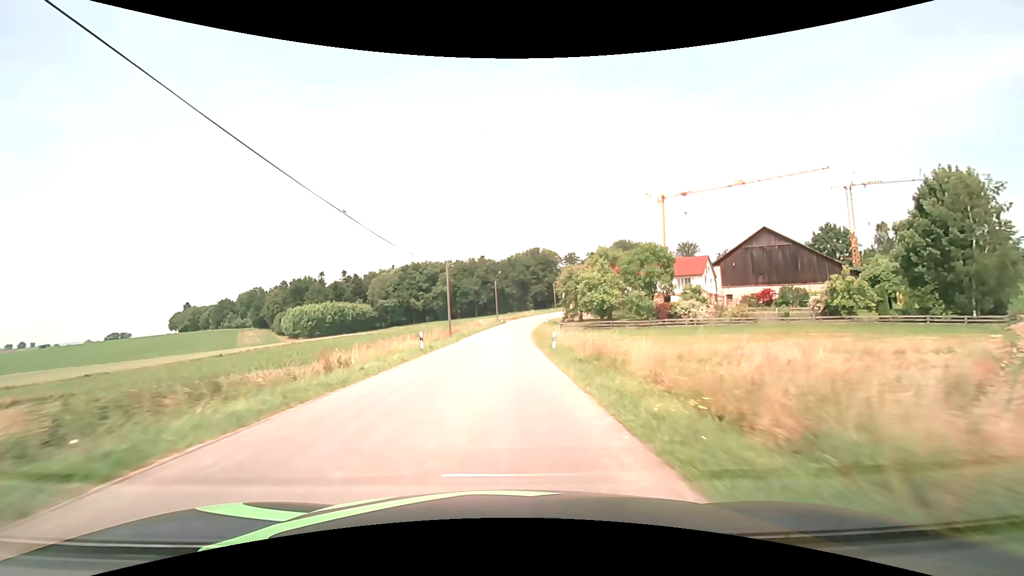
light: Day
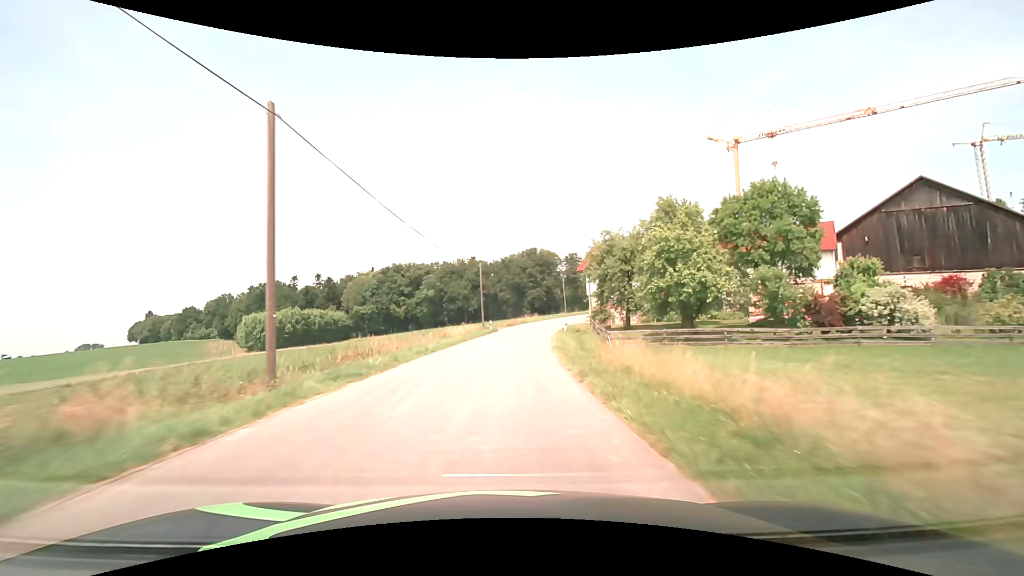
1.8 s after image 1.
(+0.1, +29.9) m; +1°
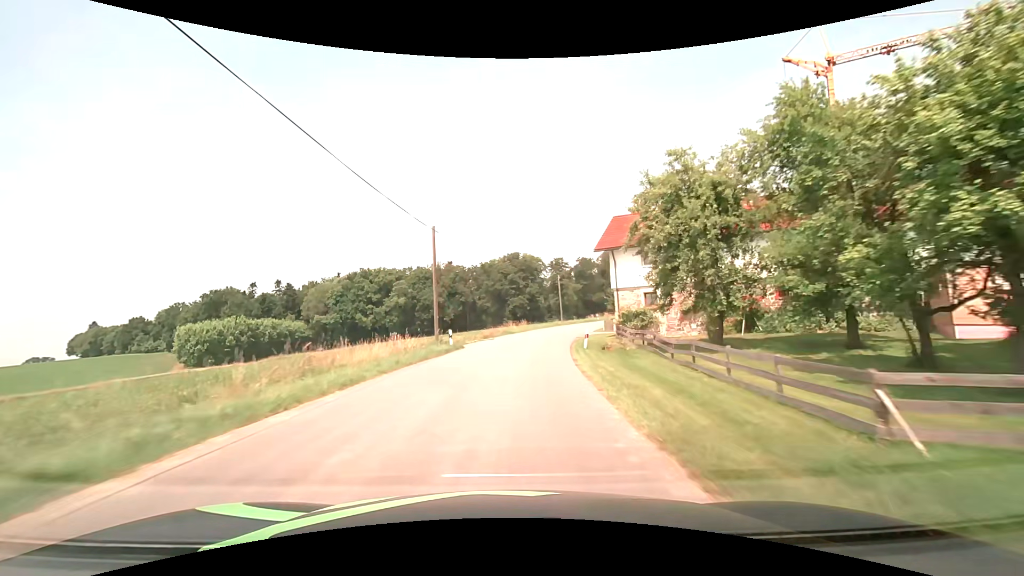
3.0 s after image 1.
(+0.3, +20.4) m; +2°
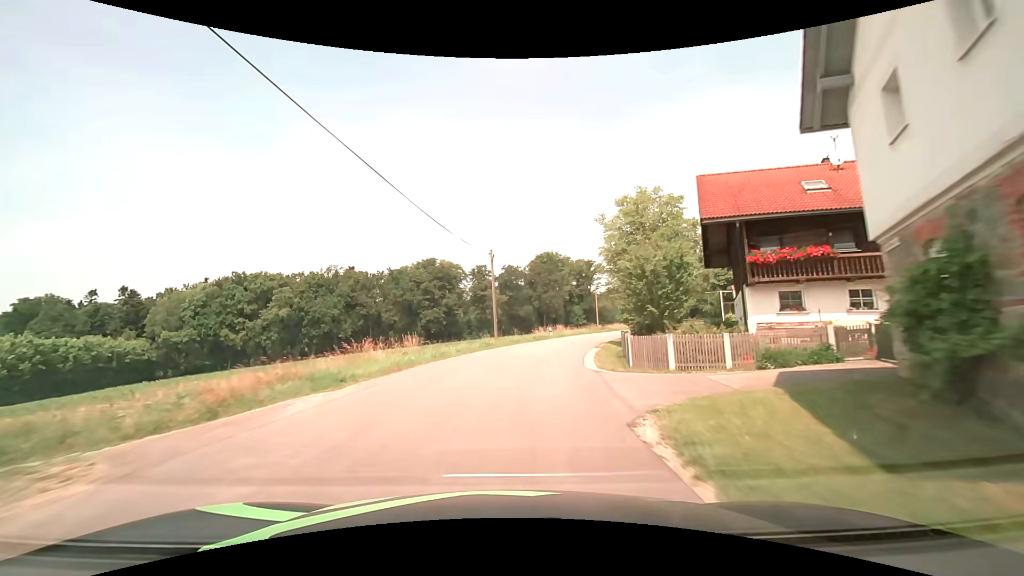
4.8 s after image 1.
(+2.2, +30.6) m; +9°
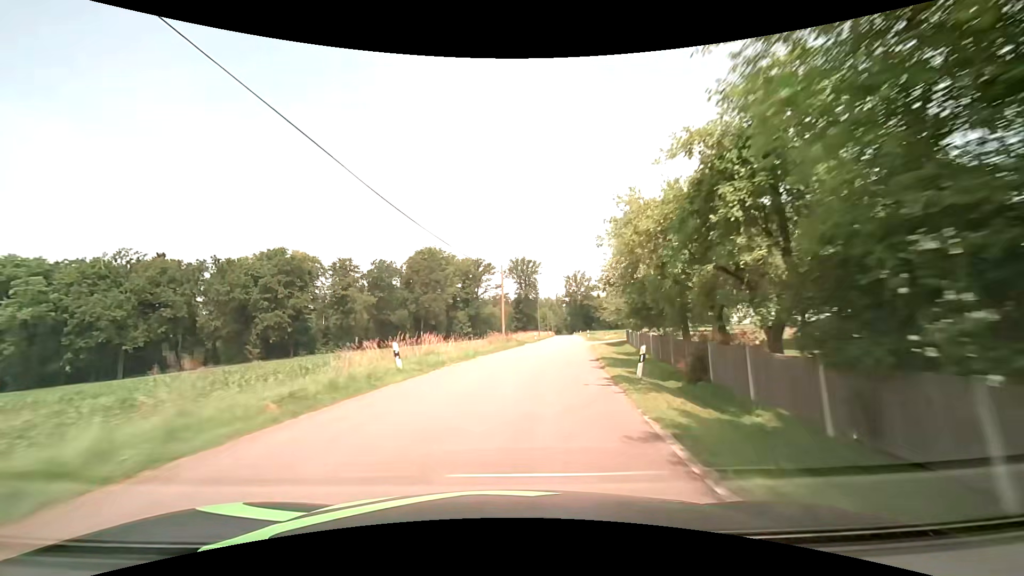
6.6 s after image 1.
(+3.3, +30.6) m; +13°
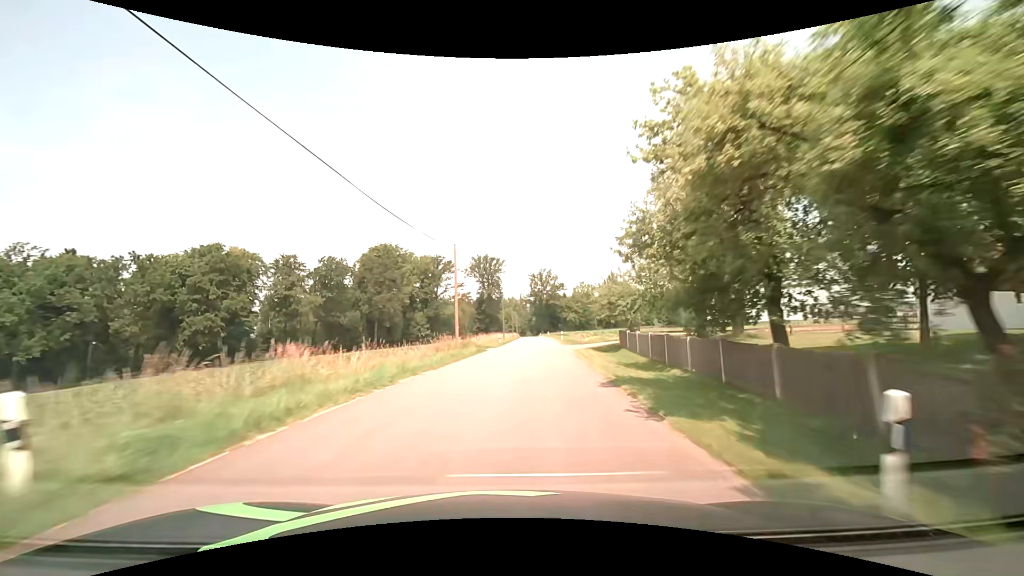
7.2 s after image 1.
(+0.4, +10.3) m; +4°
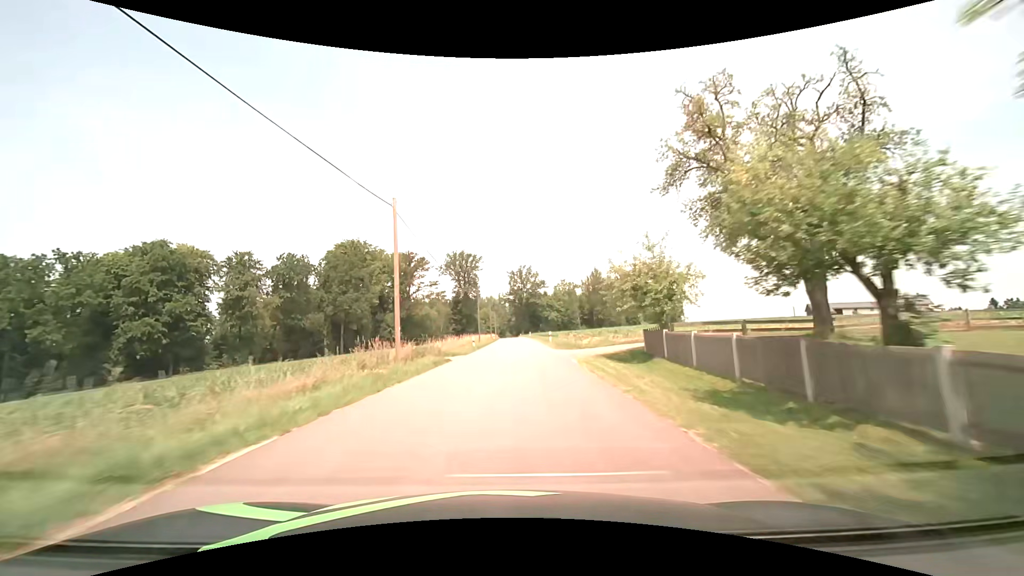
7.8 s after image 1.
(+0.4, +10.4) m; +3°
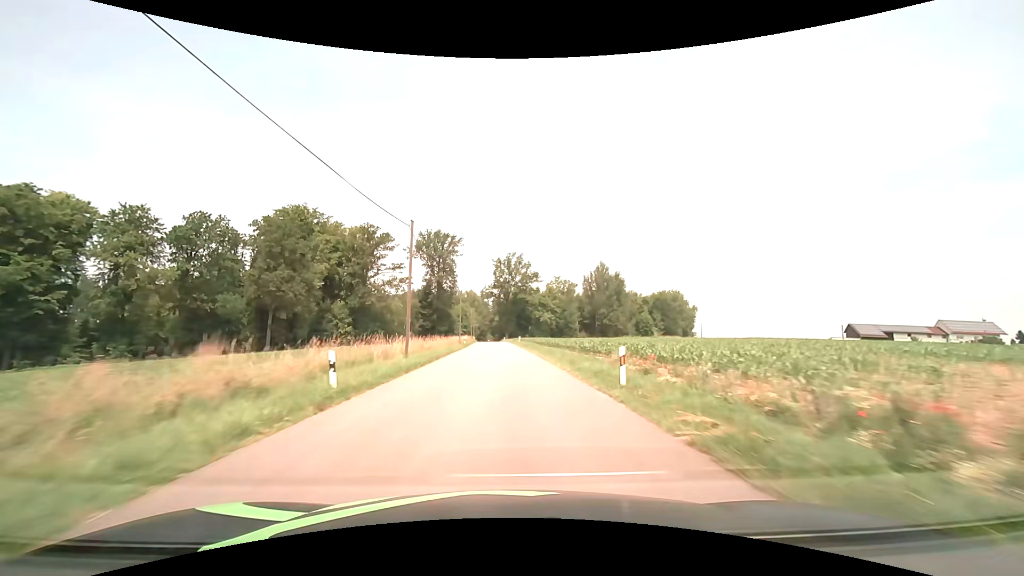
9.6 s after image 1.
(+0.5, +32.3) m; +2°
(0, +10) (0, +20) (0, +30) (0, +40) (-1, +50) (-1, +60) (-1, +70) (-1, +80) (-2, +90) (-2, +100) m
